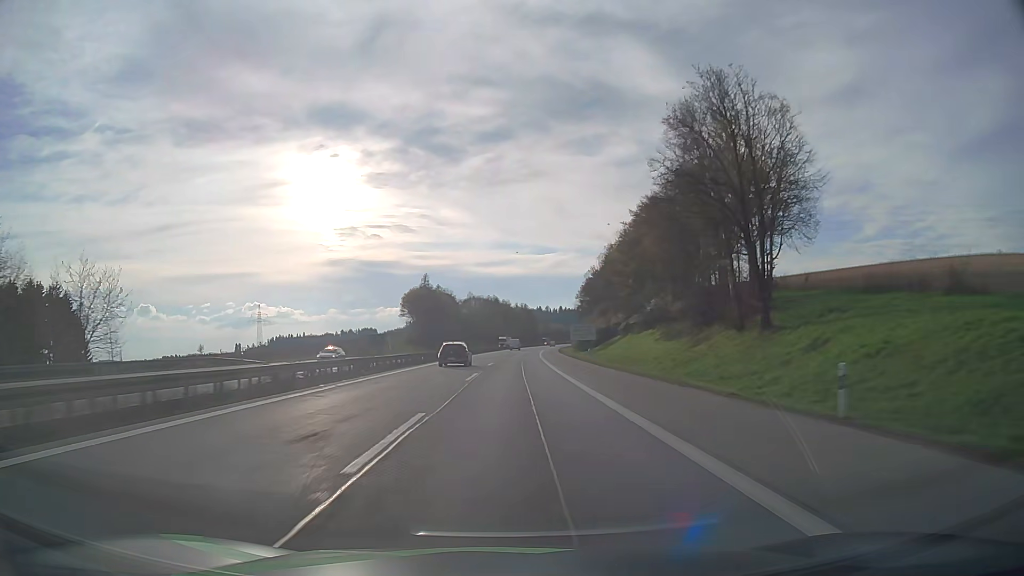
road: motorway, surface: asphalt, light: Day
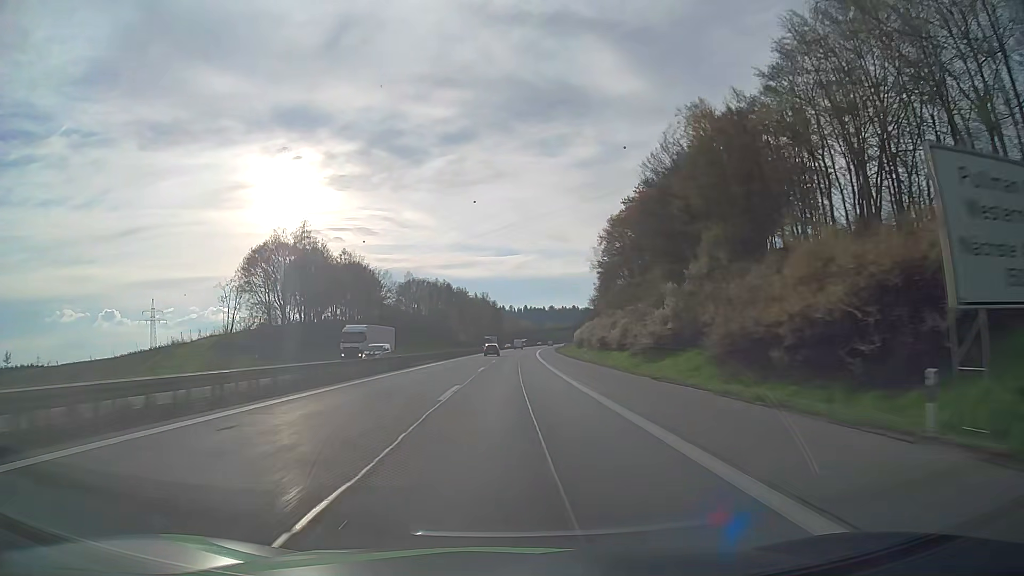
(+2.8, +99.6) m; +3°
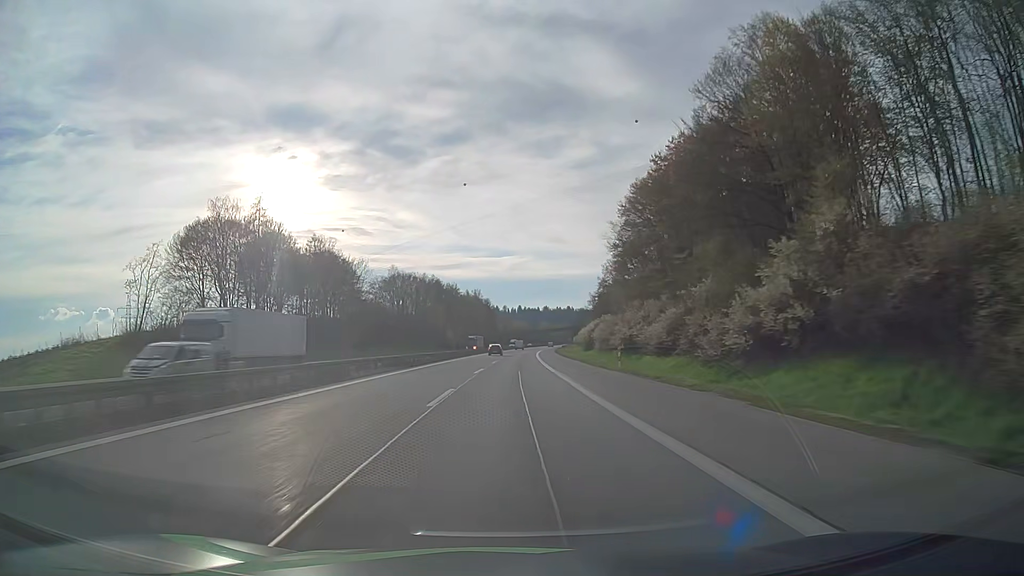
(0.0, +19.9) m; 0°
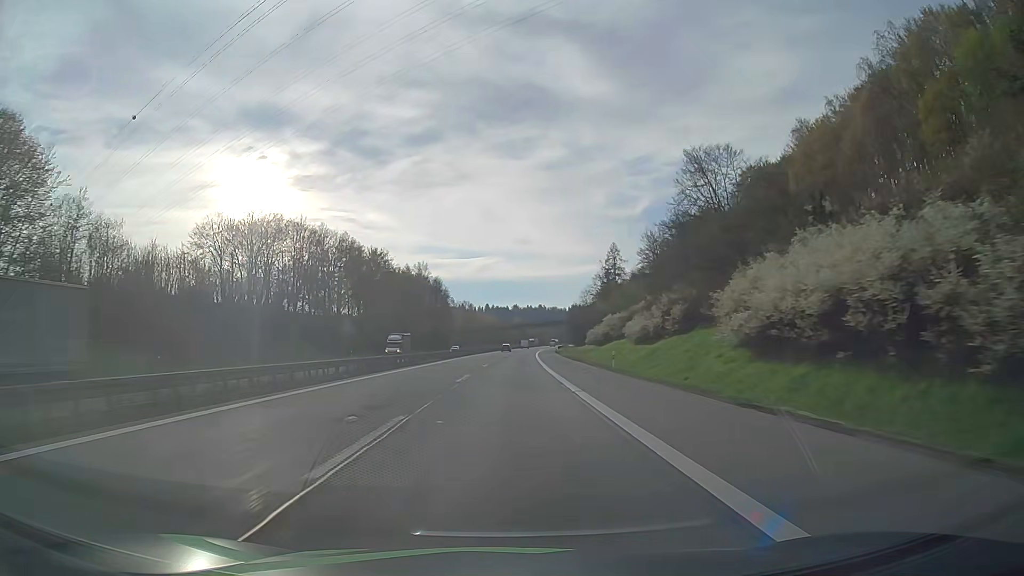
(+2.4, +99.3) m; +2°
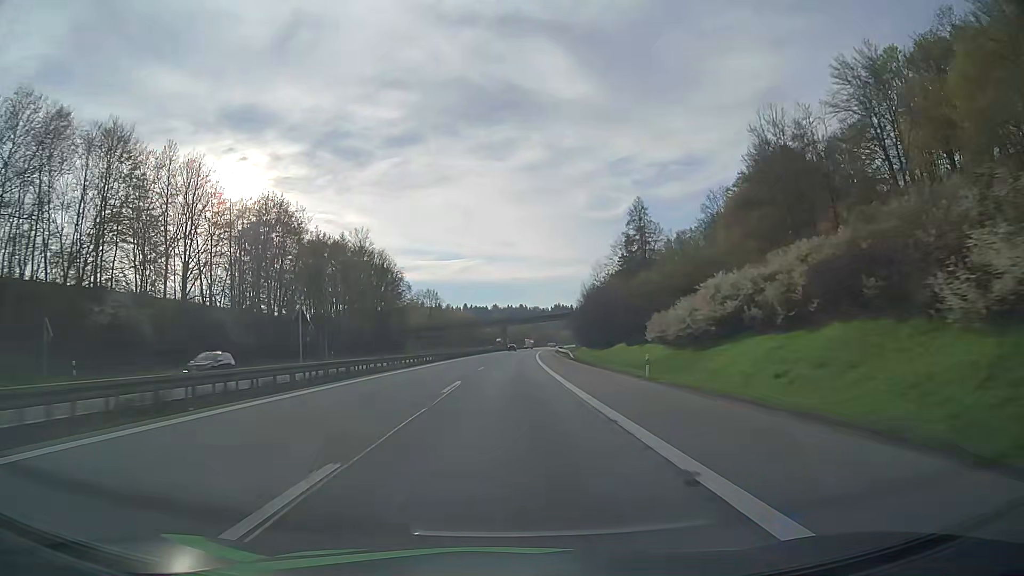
(+1.1, +60.0) m; +2°
(0, +10) (0, +20) (0, +30) (0, +40) (+1, +50) (+1, +60) (+1, +70) (+1, +80) (+2, +90) (+2, +100) m
